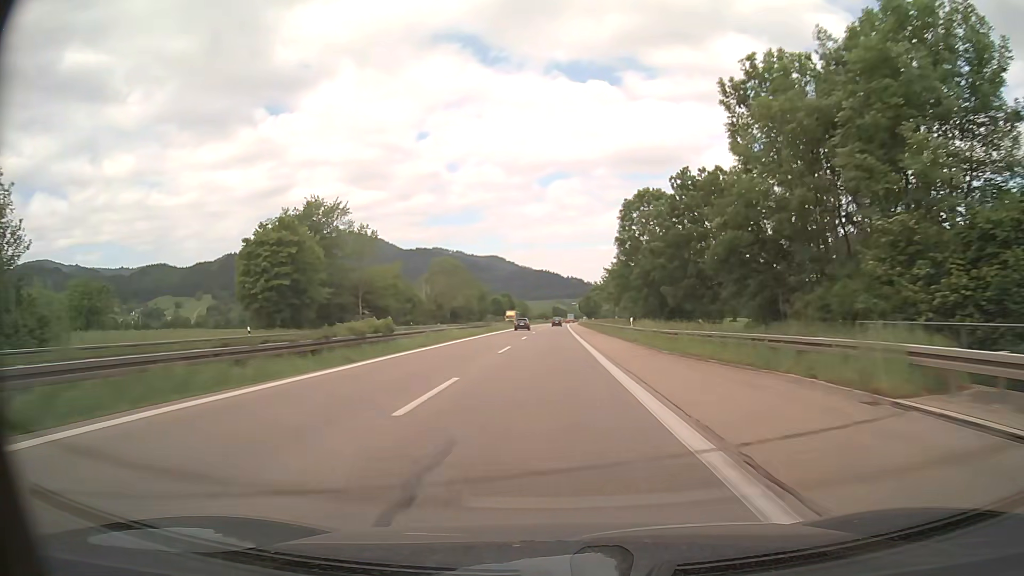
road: trunk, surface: asphalt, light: Day
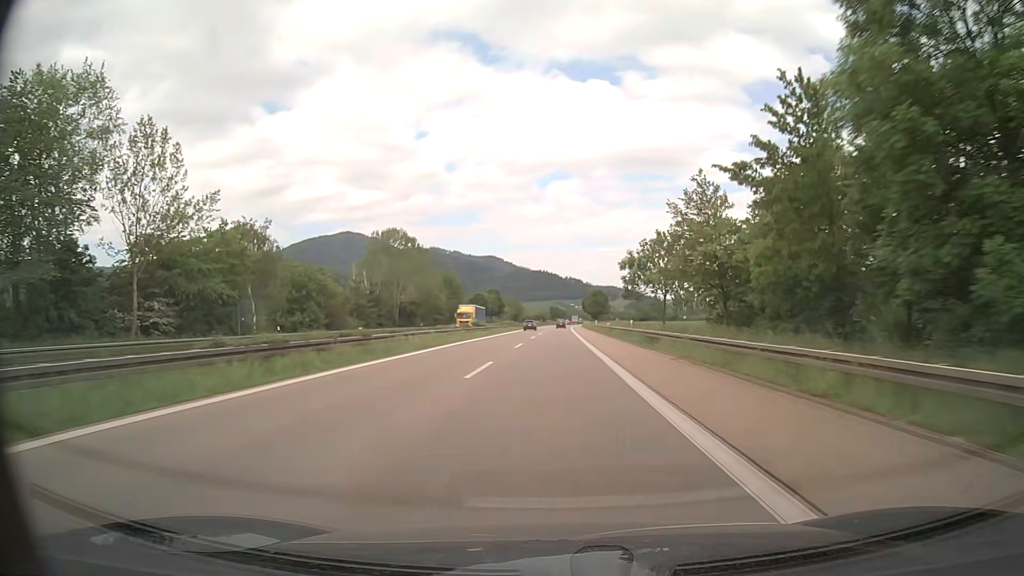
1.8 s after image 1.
(0.0, +45.6) m; 0°
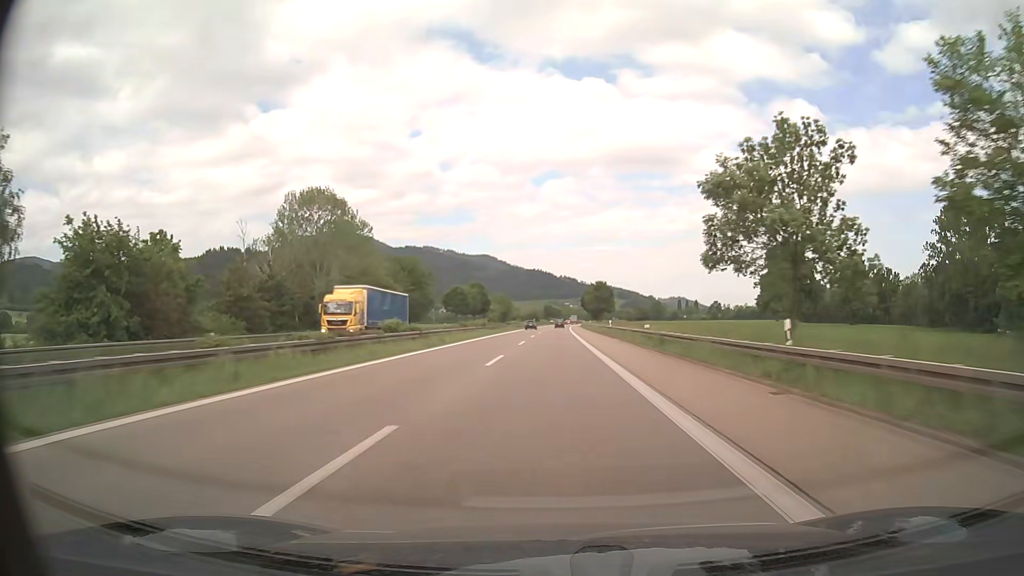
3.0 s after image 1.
(+0.2, +30.4) m; +1°
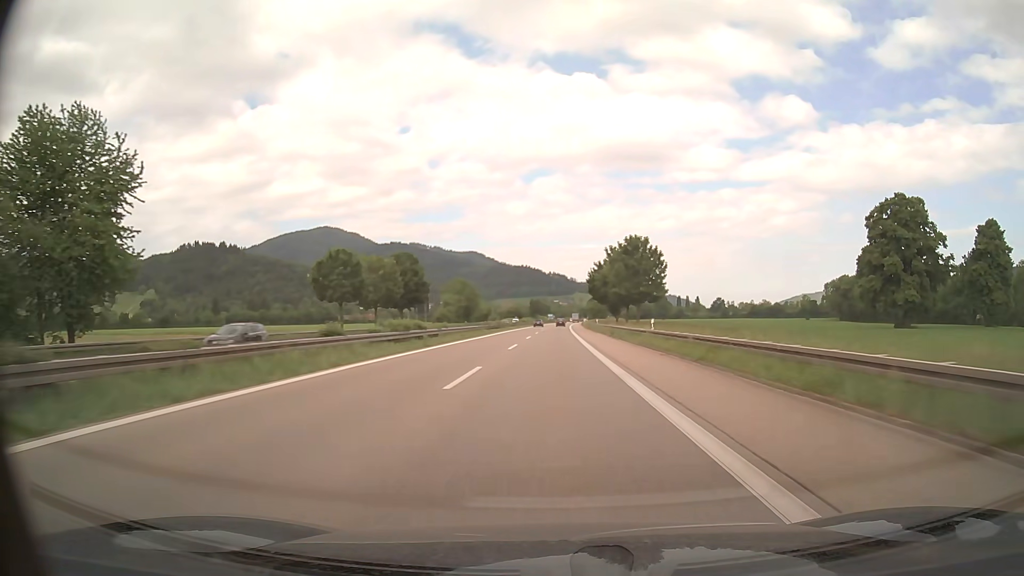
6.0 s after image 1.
(+0.4, +76.0) m; +1°
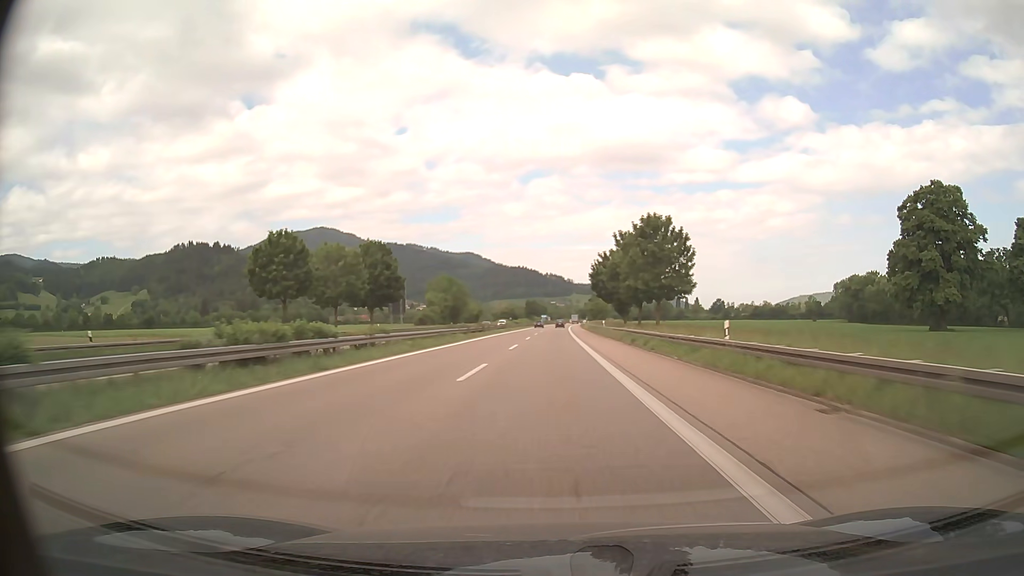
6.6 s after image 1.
(0.0, +15.2) m; 0°
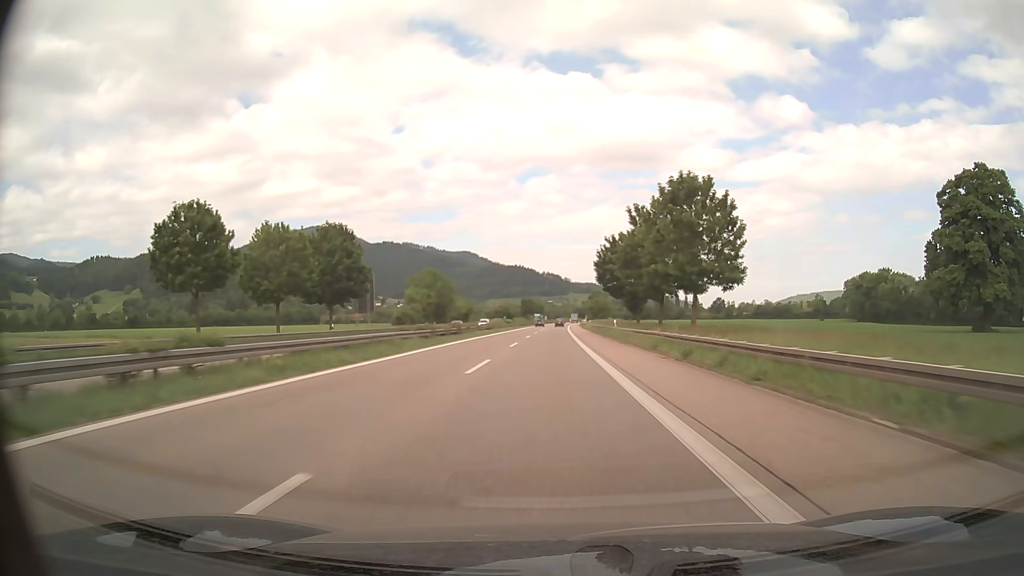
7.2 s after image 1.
(0.0, +15.2) m; 0°
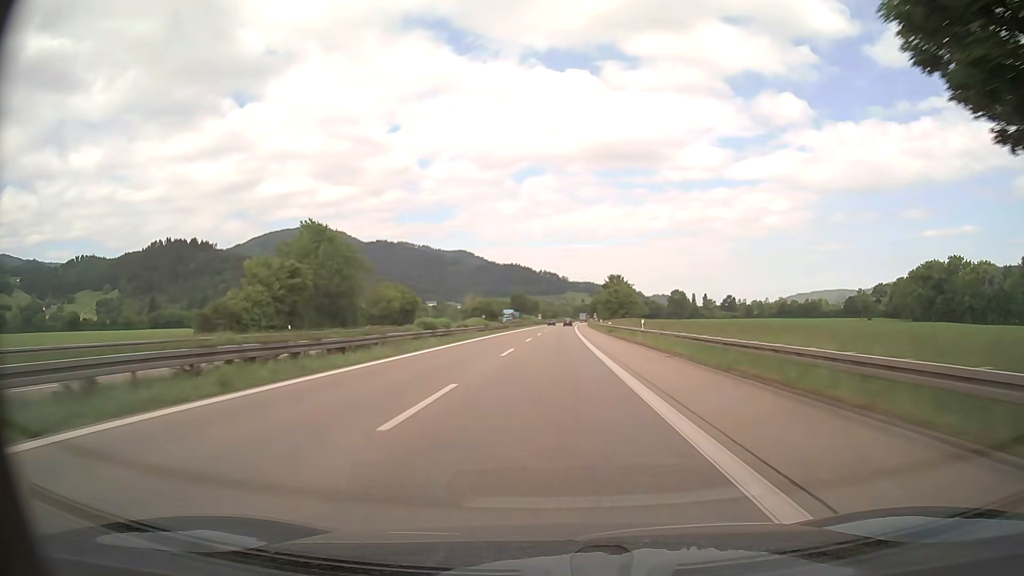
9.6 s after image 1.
(+0.1, +60.9) m; 0°
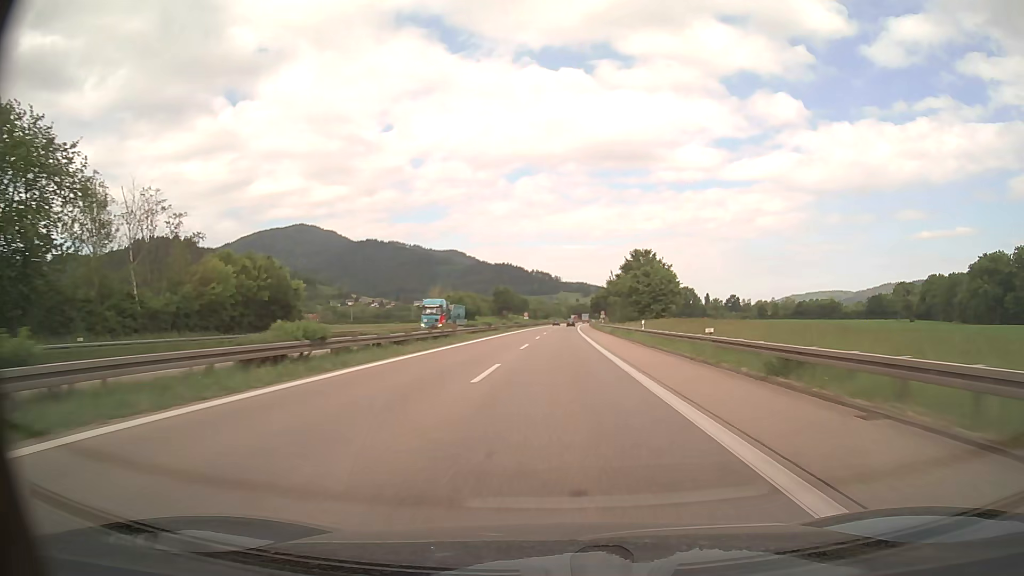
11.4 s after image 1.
(+0.3, +45.6) m; +1°
(0, +10) (0, +20) (0, +30) (0, +40) (+1, +50) (+1, +60) (+1, +70) (+1, +80) (+2, +90) (+2, +100) m
